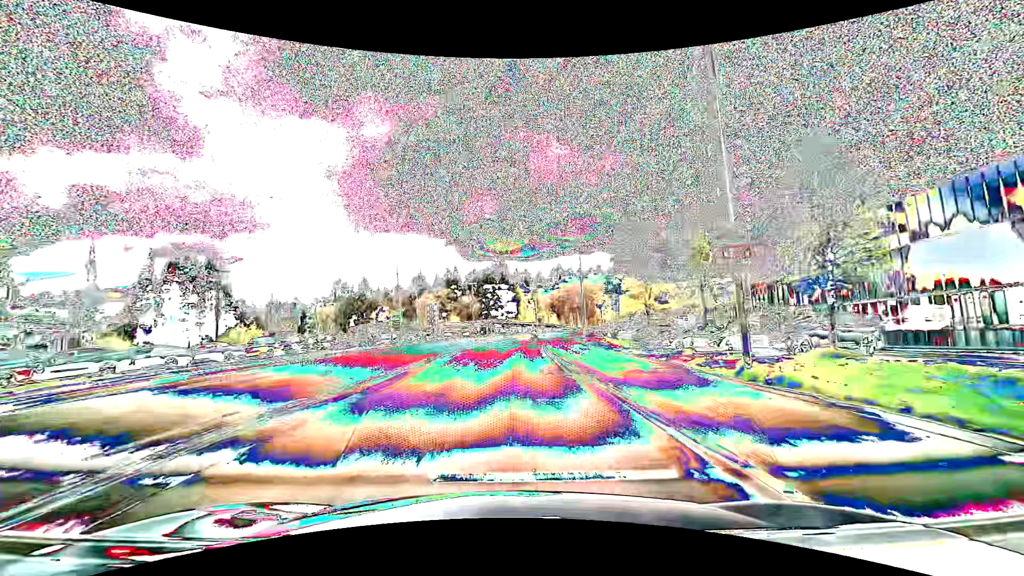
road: secondary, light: Day
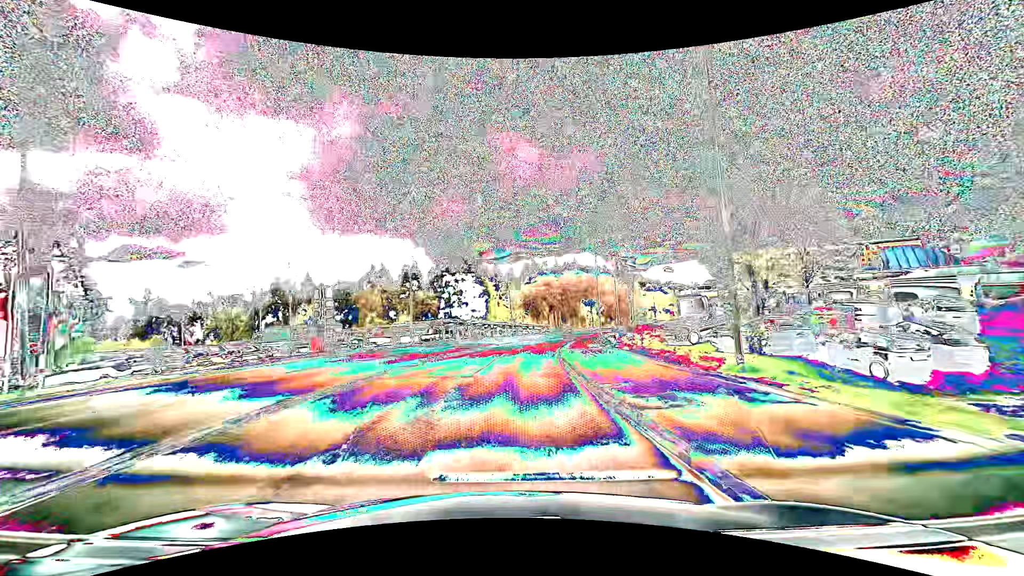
(+0.8, +38.1) m; +3°
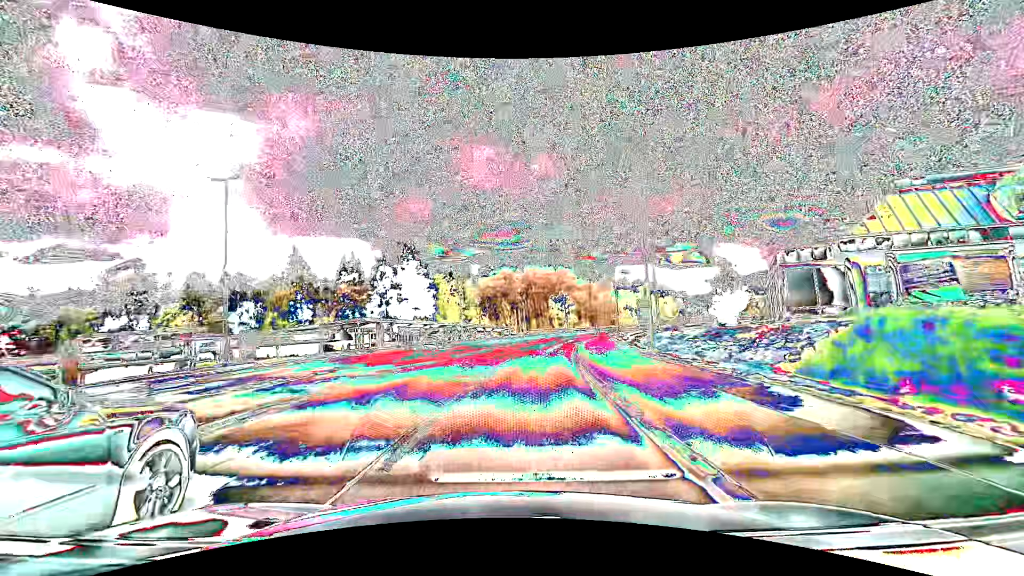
(+1.4, +30.5) m; +5°
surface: asphalt
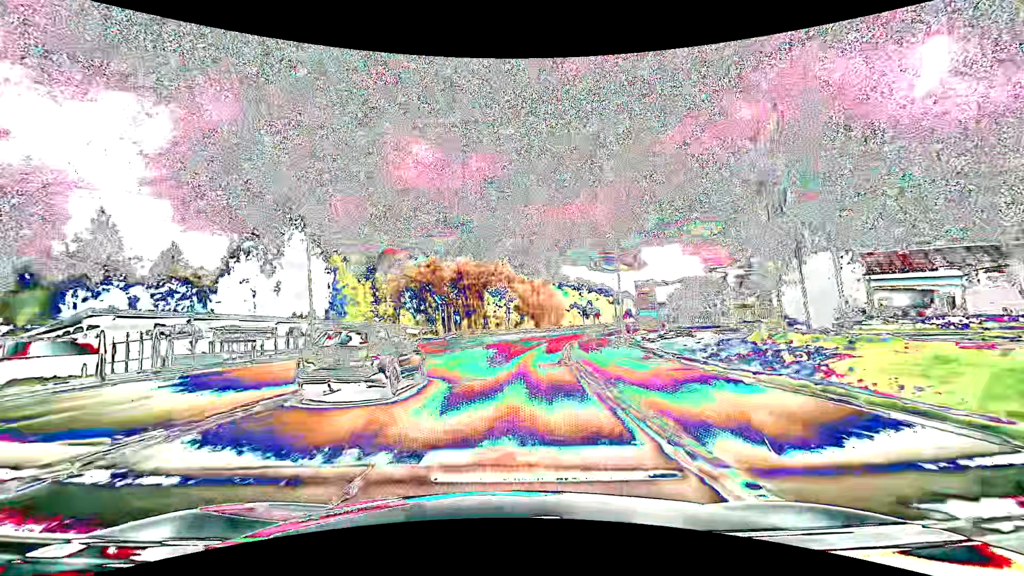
(+1.9, +30.4) m; +7°
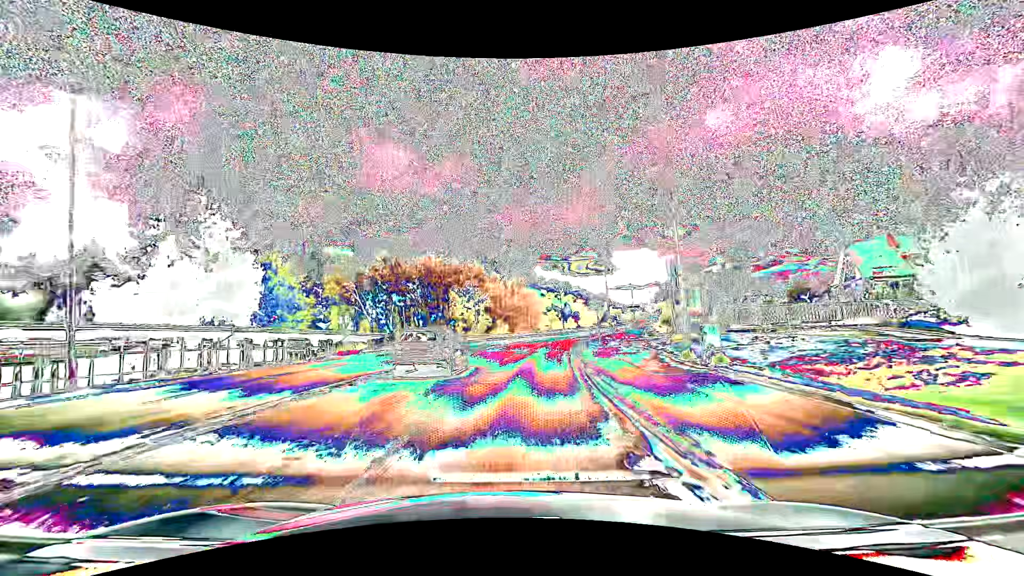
(+0.4, +15.3) m; +3°
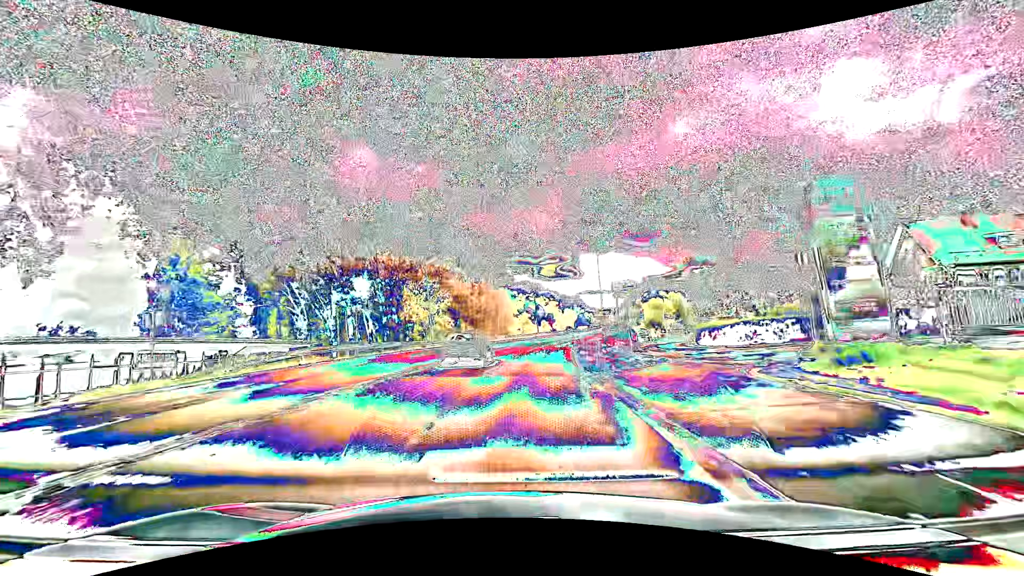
(+0.4, +15.2) m; +3°
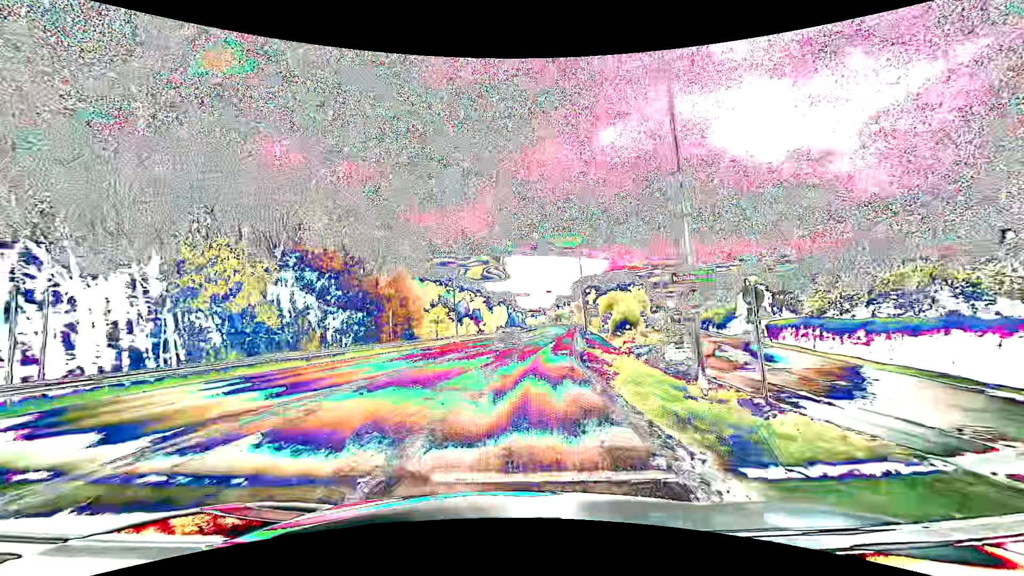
(+2.9, +37.8) m; +9°
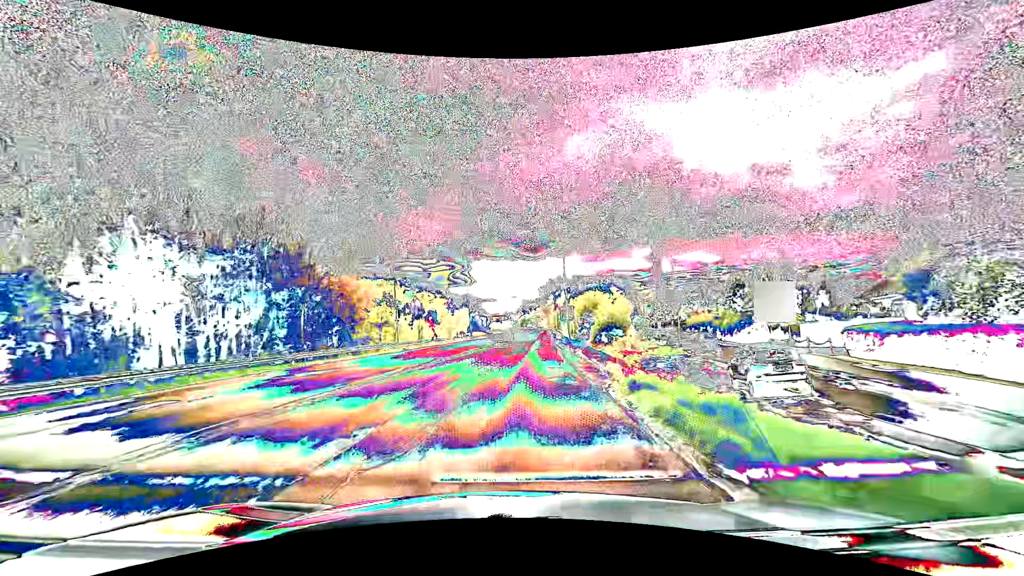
(+0.5, +15.4) m; +4°
(0, +10) (+1, +20) (+2, +30) (+2, +40) (+3, +50) (+4, +60) (+5, +70) (+5, +80) (+6, +90) (+7, +100) m
